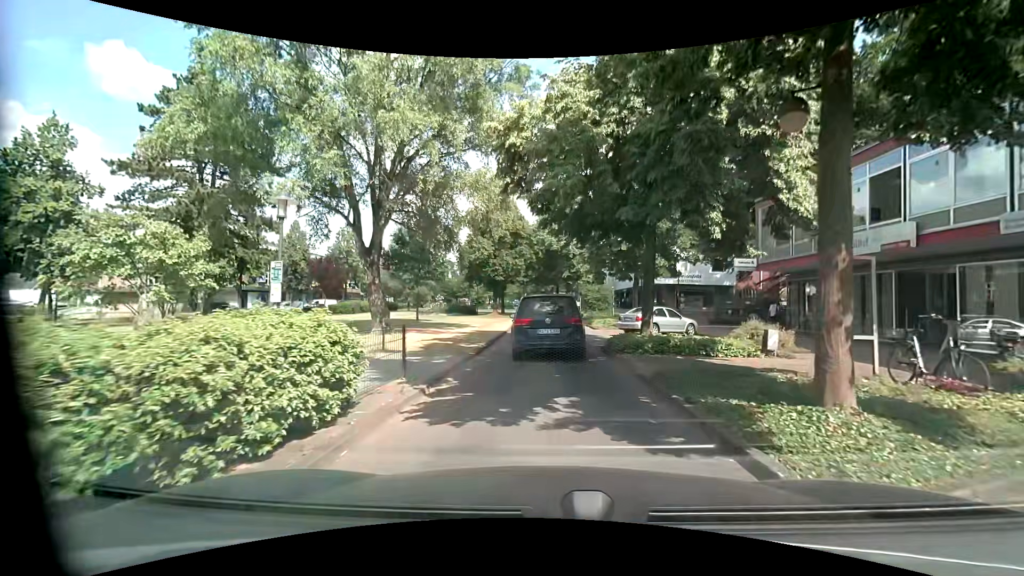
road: residential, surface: asphalt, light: Day
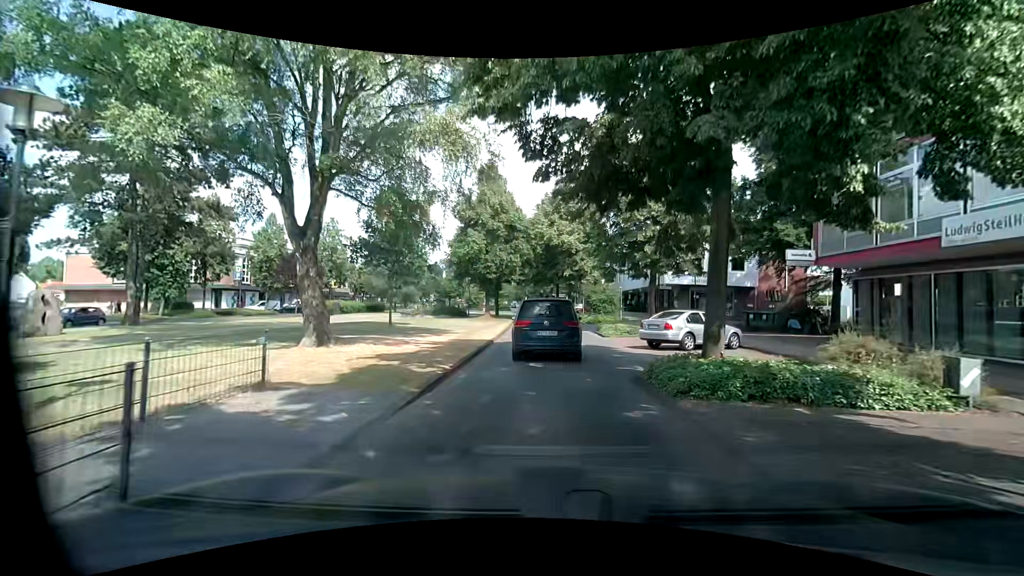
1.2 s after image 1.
(-0.1, +5.9) m; -1°
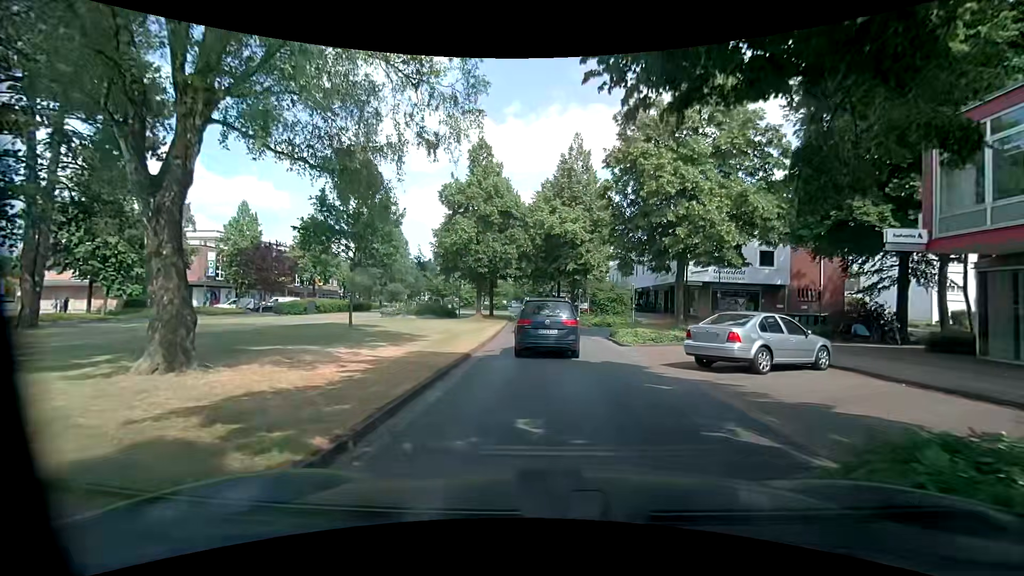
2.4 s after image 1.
(+0.1, +6.1) m; 0°
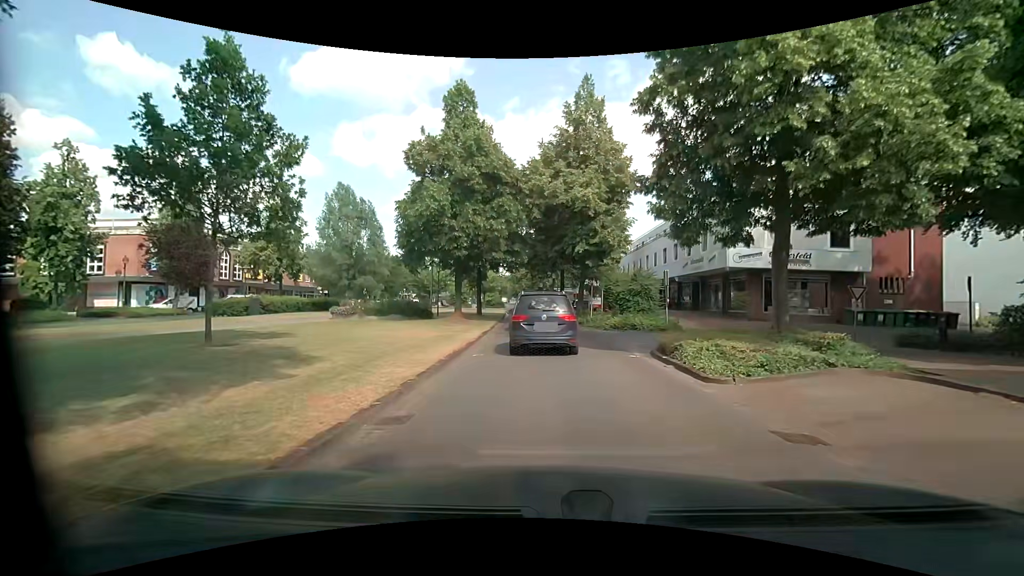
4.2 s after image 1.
(+0.3, +10.1) m; +2°
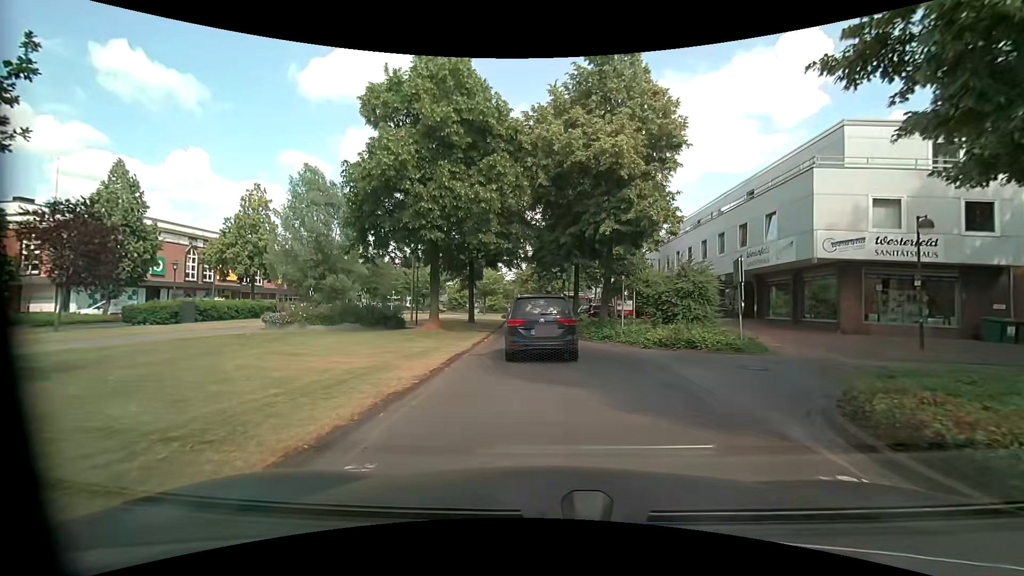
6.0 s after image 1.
(-0.2, +8.7) m; -2°
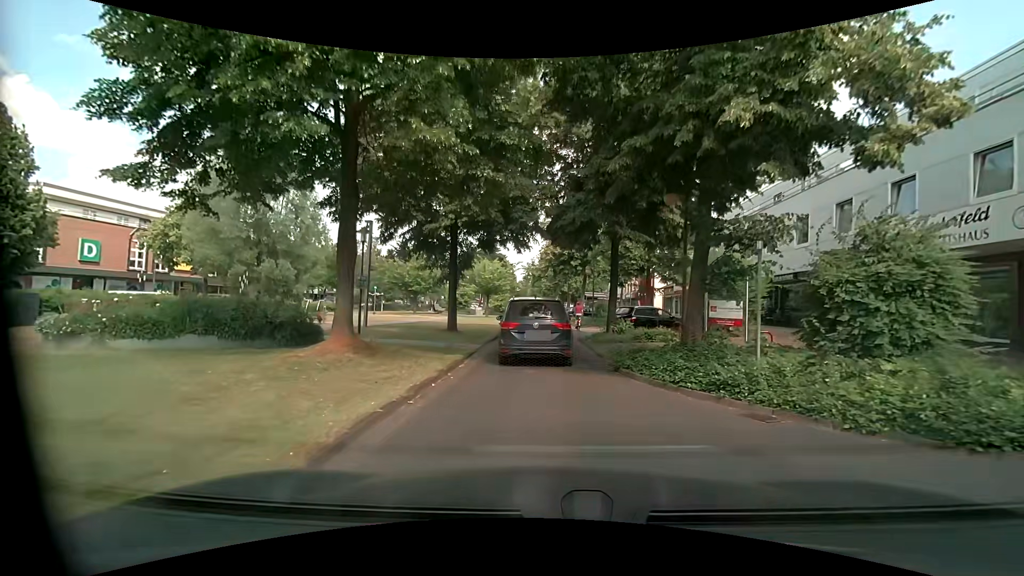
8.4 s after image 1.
(-0.1, +11.8) m; 0°
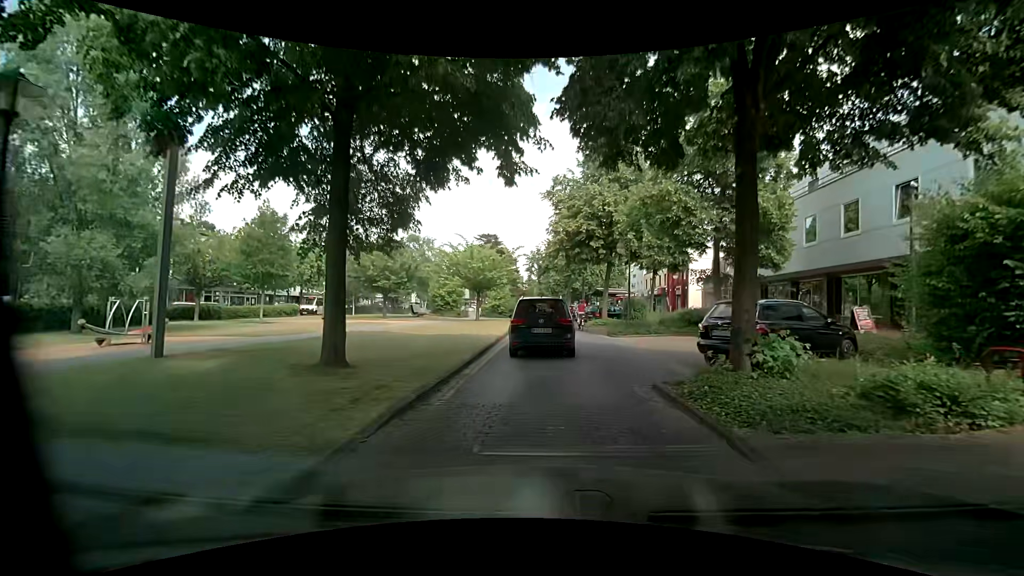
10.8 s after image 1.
(-0.3, +13.3) m; -1°
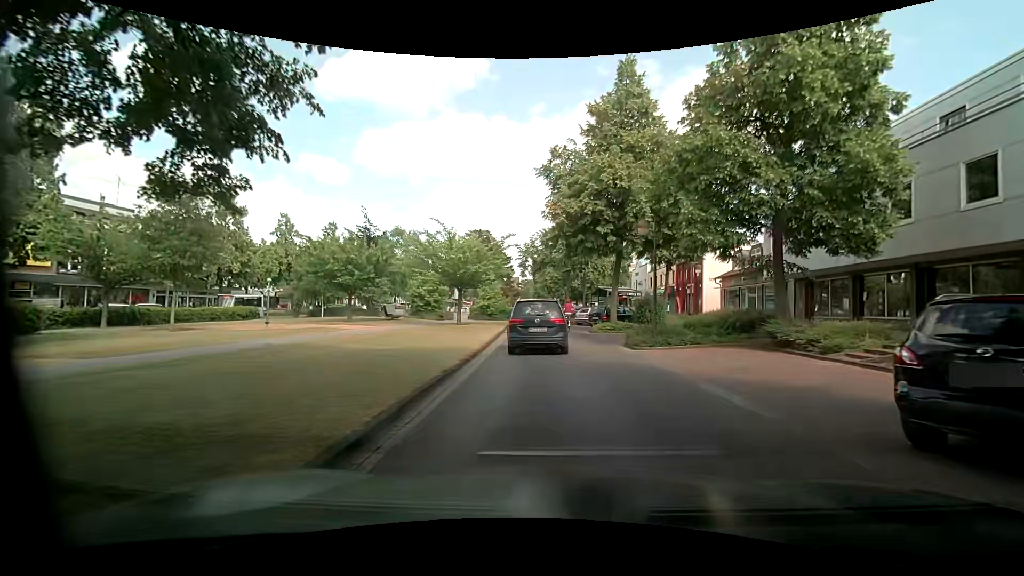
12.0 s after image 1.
(-0.1, +7.0) m; +1°
(0, +10) (-1, +20) (-1, +30) (-2, +40) (-3, +50) (-3, +60) (-4, +70) (-4, +80) (-5, +90) (-6, +100) m
